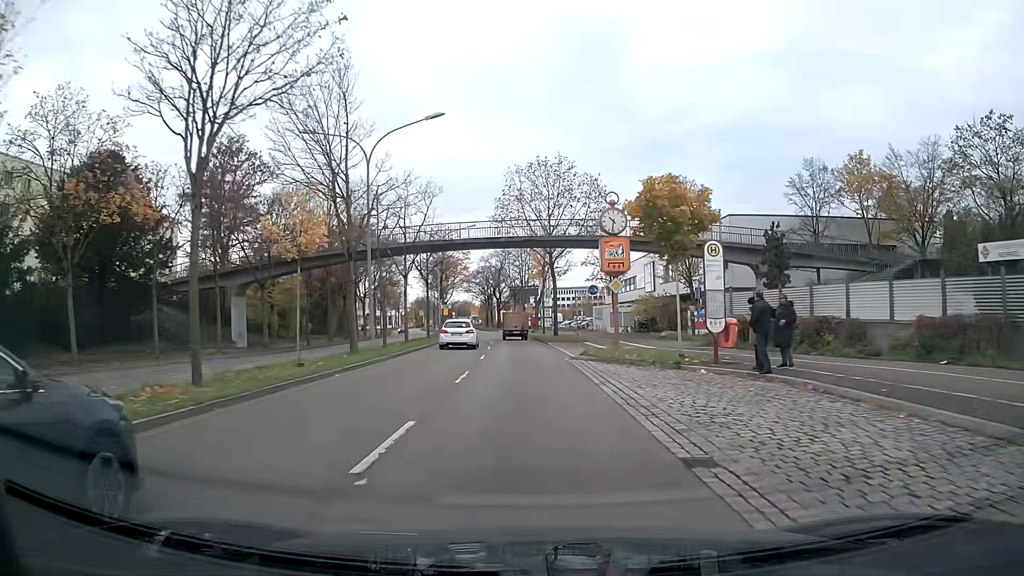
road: primary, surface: asphalt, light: Day
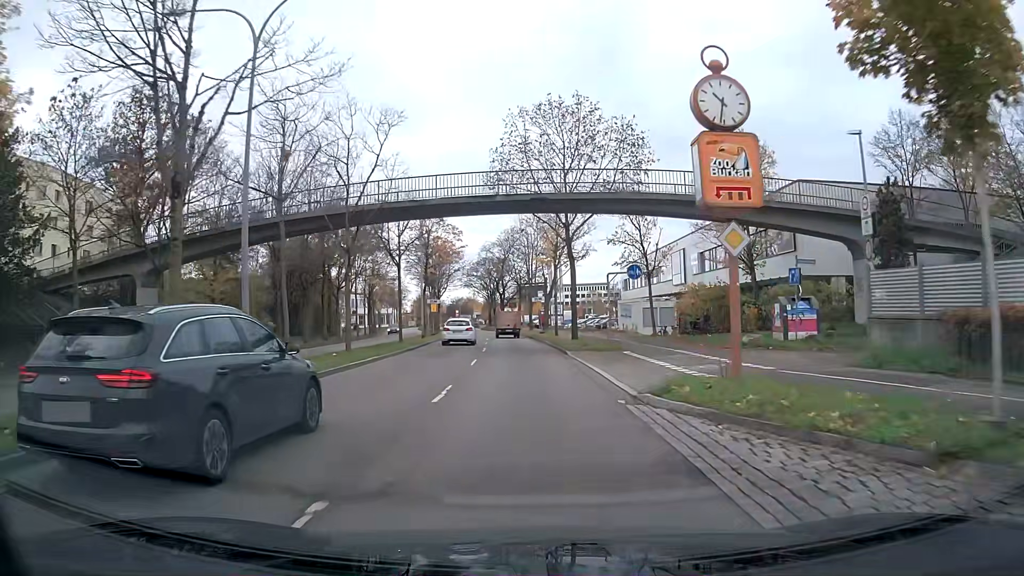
(-0.1, +13.3) m; -1°
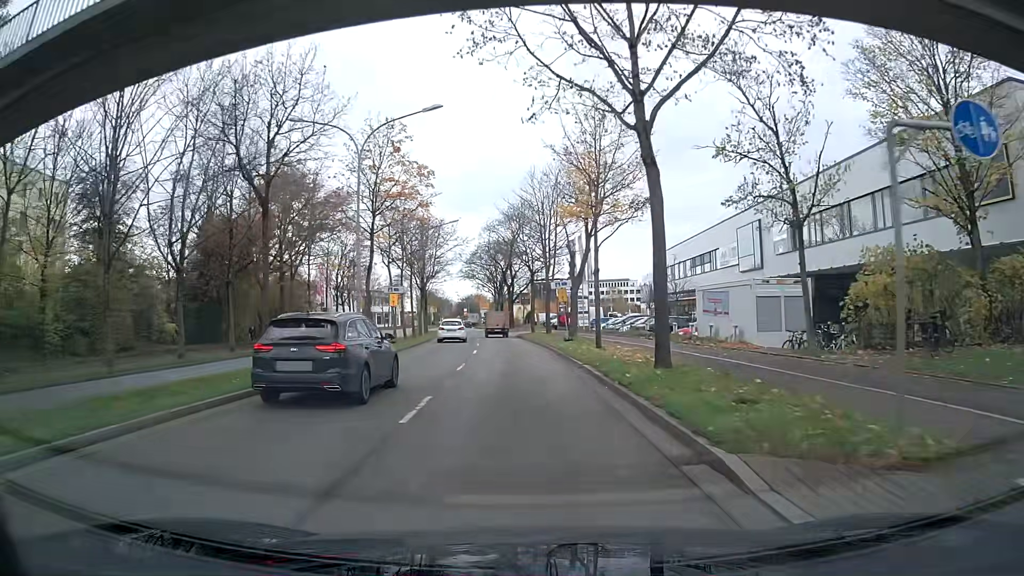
(-0.3, +20.5) m; -2°
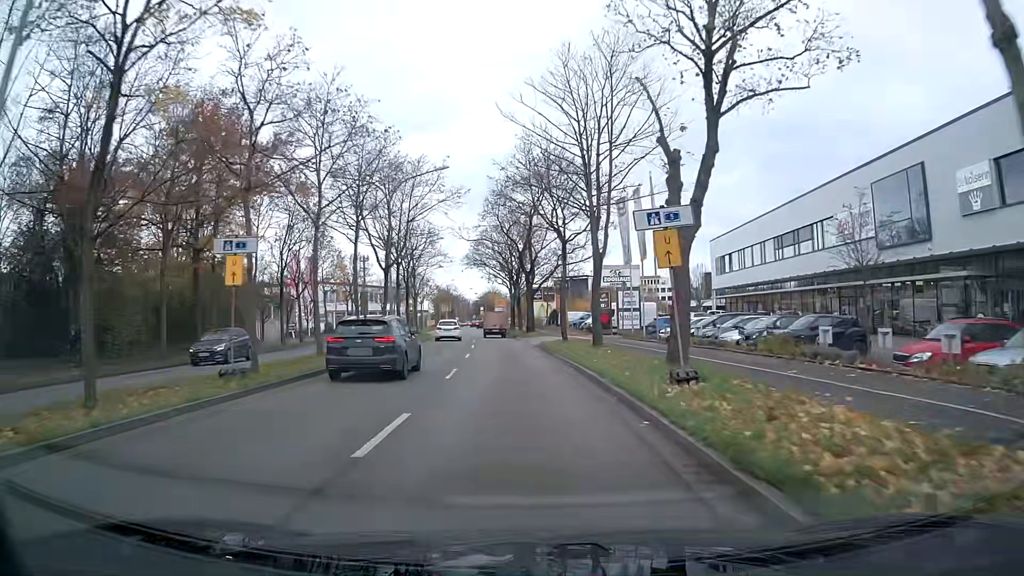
(-0.3, +20.9) m; -2°
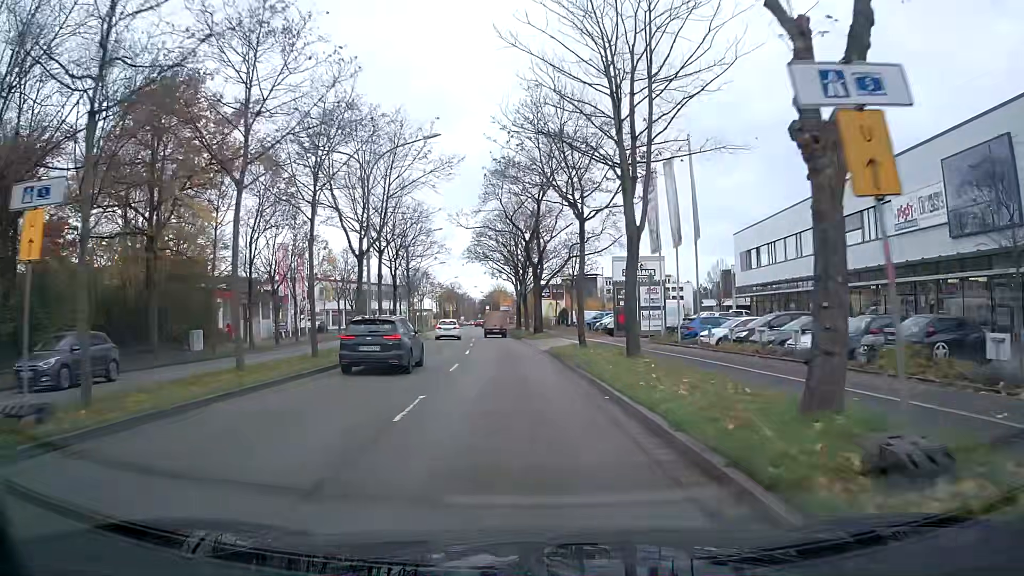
(0.0, +6.8) m; -1°
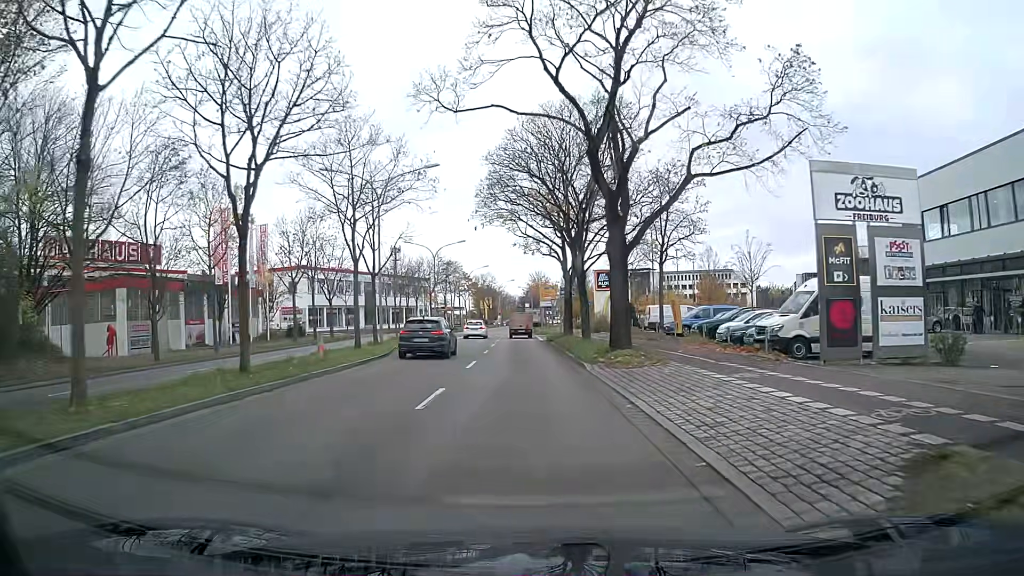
(-0.8, +26.4) m; -4°
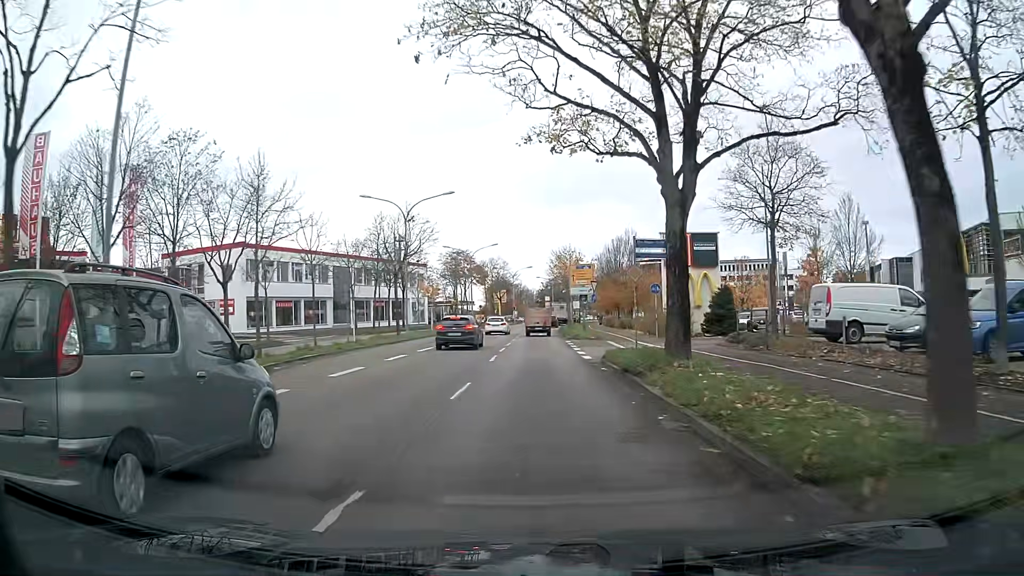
(-0.4, +26.3) m; -1°
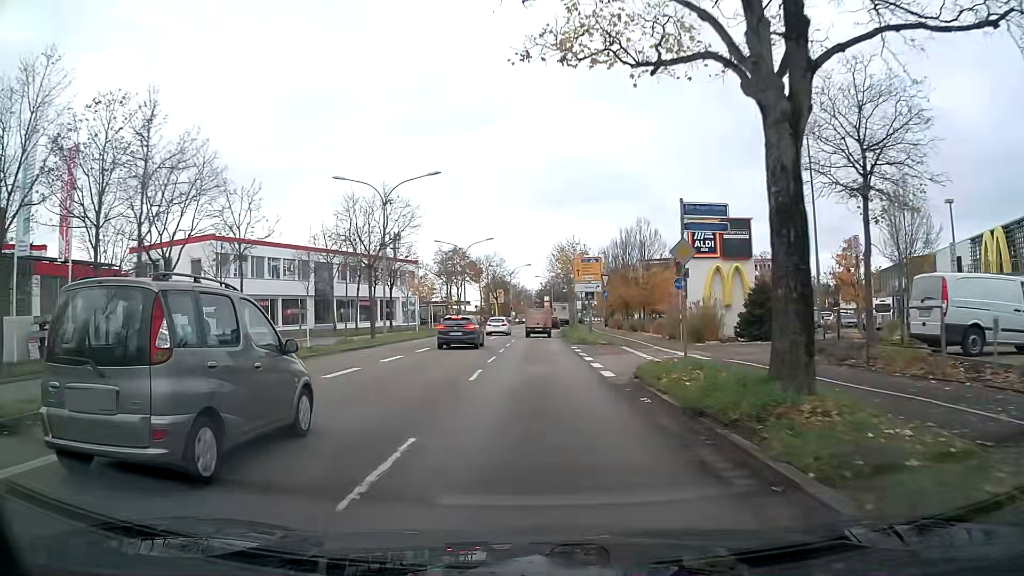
(0.0, +6.6) m; 0°
(0, +10) (0, +20) (0, +30) (+1, +40) (+1, +50) (+1, +60) (+2, +70) (+3, +80) (+4, +90) (+5, +100) m
